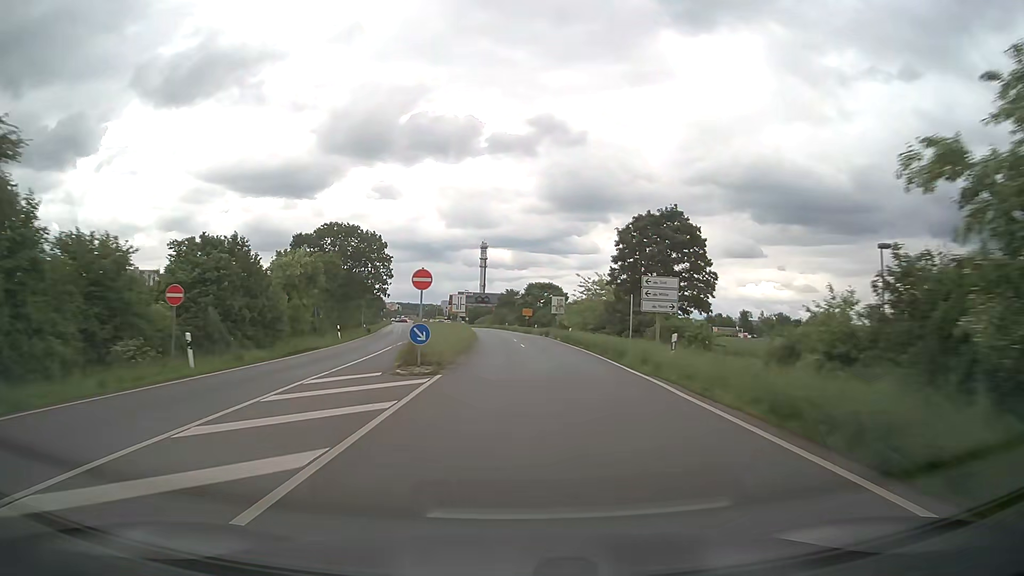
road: primary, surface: asphalt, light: Day
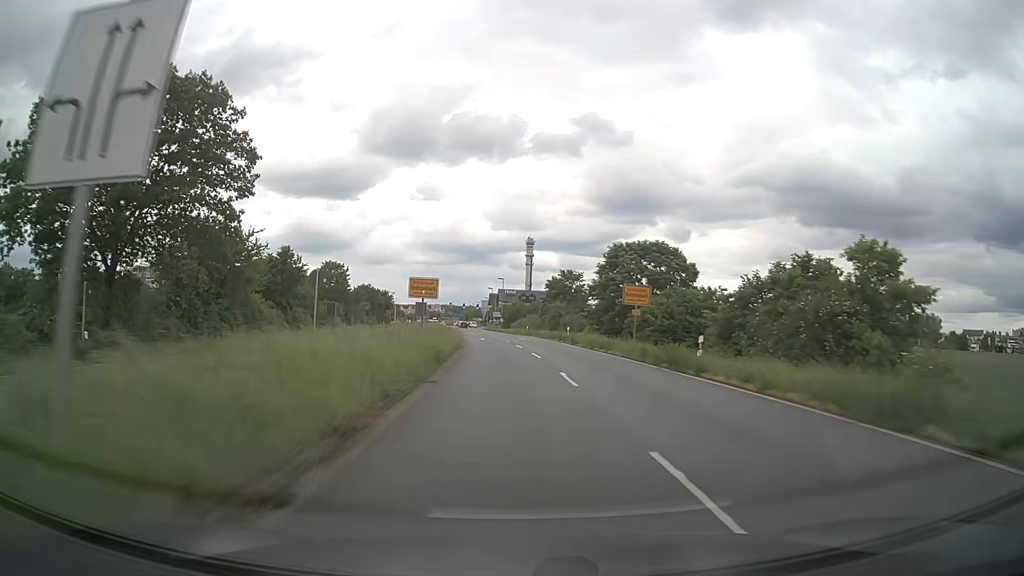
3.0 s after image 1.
(-1.9, +58.9) m; -4°
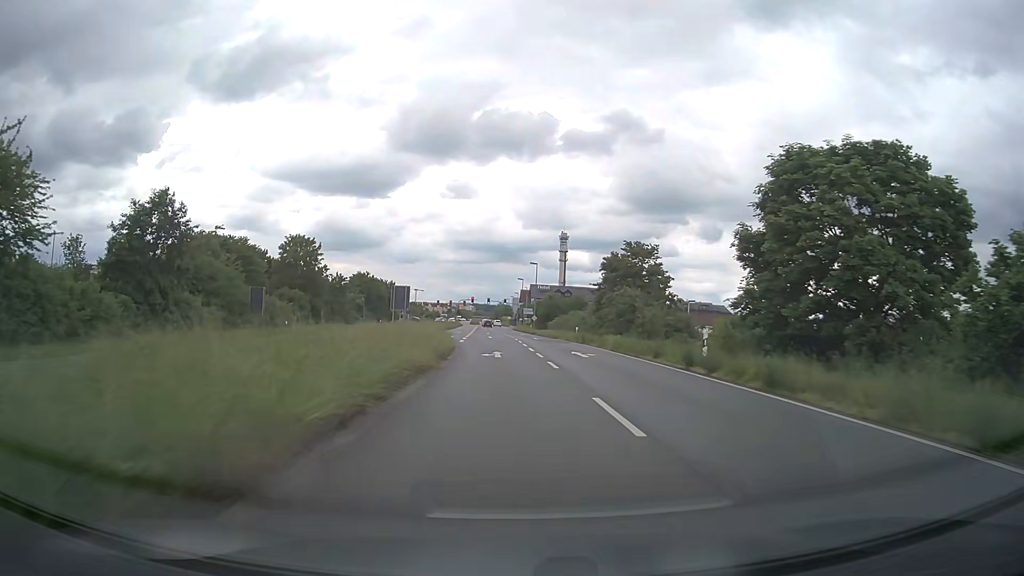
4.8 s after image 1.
(-0.7, +30.4) m; -3°
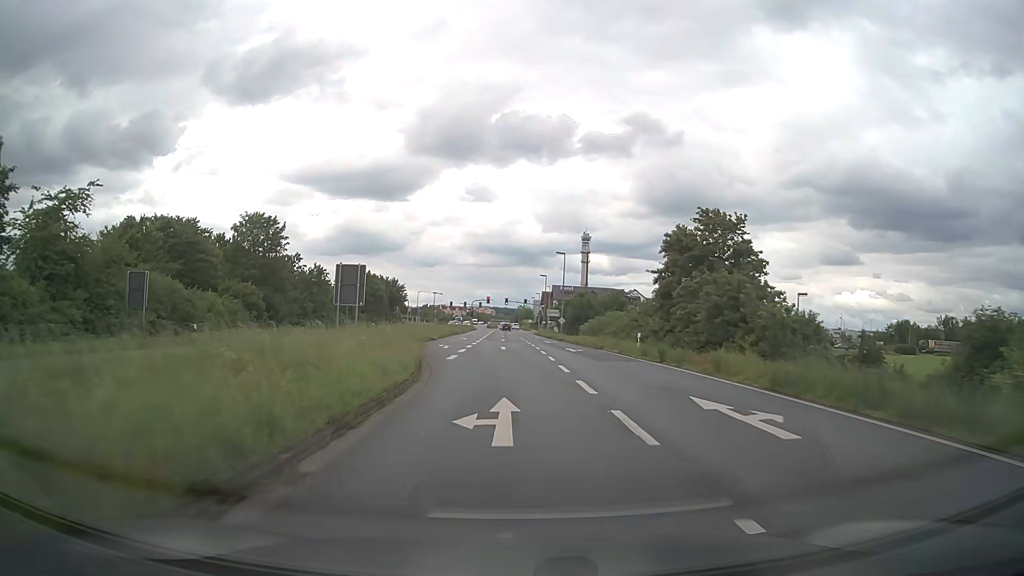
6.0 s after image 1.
(-0.2, +18.5) m; -2°
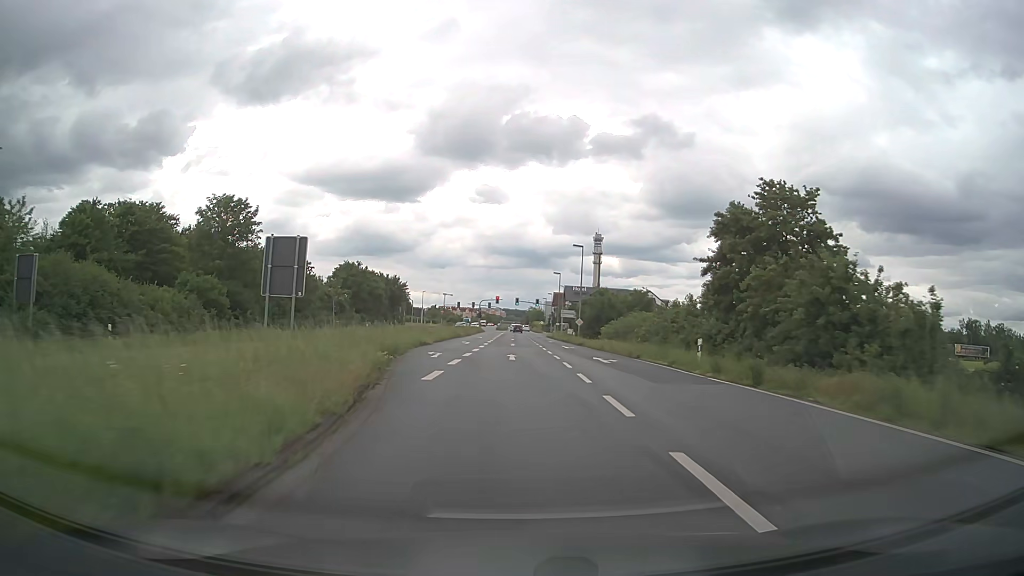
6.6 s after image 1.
(-0.1, +9.1) m; -1°
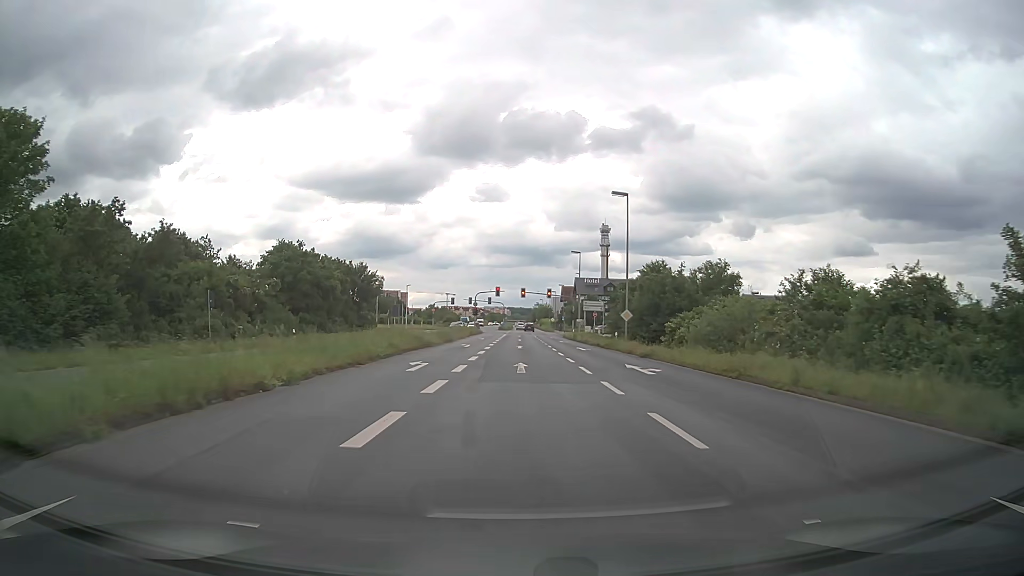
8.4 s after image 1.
(-0.2, +26.7) m; 0°
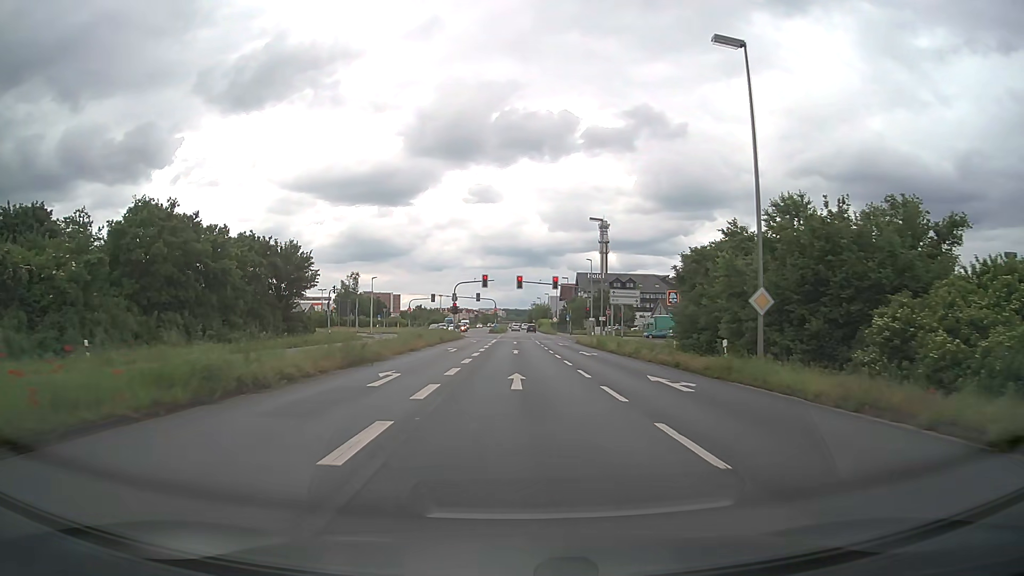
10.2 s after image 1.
(+0.1, +24.7) m; 0°
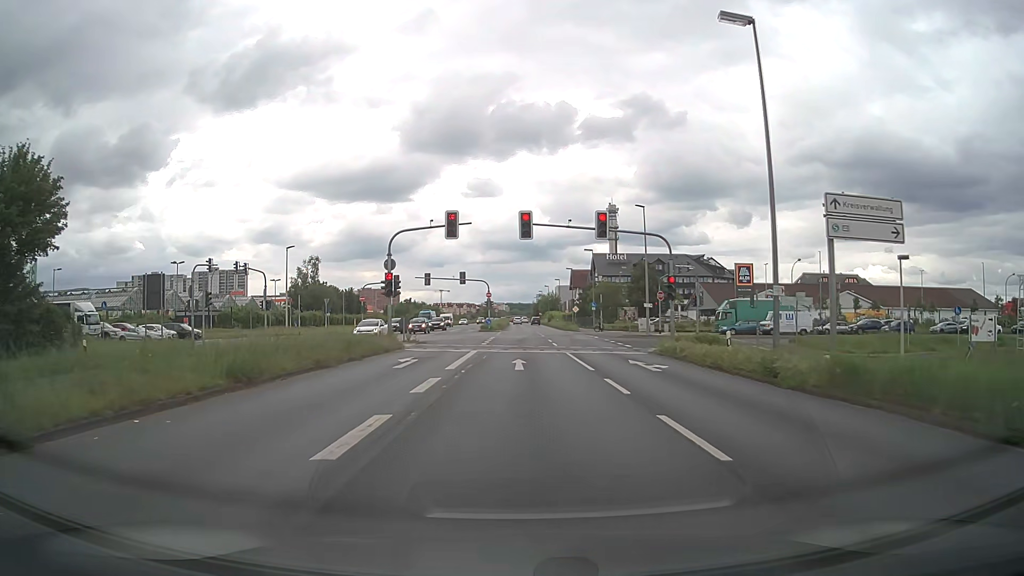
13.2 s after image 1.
(-0.1, +35.7) m; 0°
(0, +10) (0, +20) (0, +30) (0, +40) (0, +50) (0, +60) (0, +70) (0, +80) (0, +90) (0, +100) m
